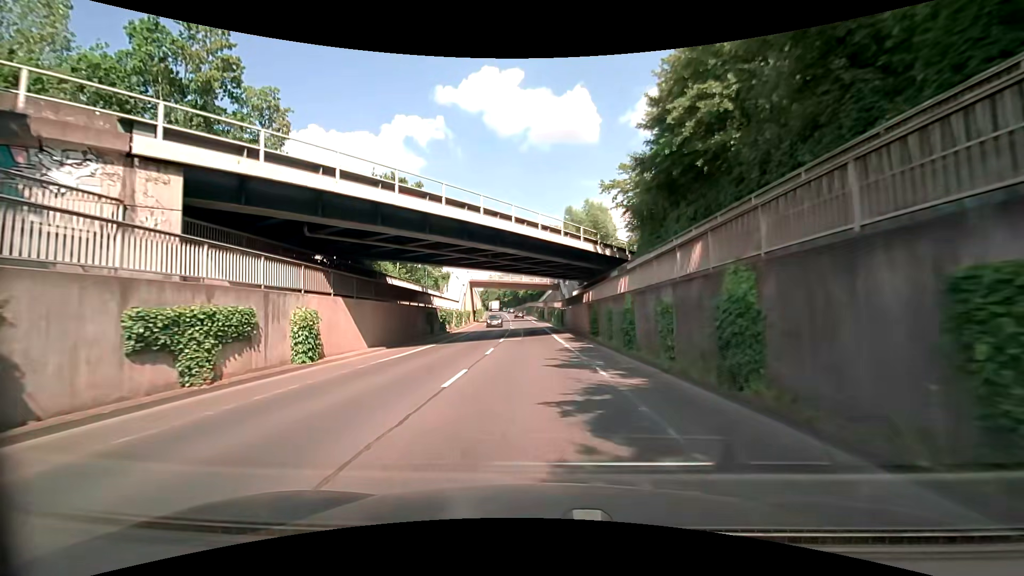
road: secondary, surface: asphalt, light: Day
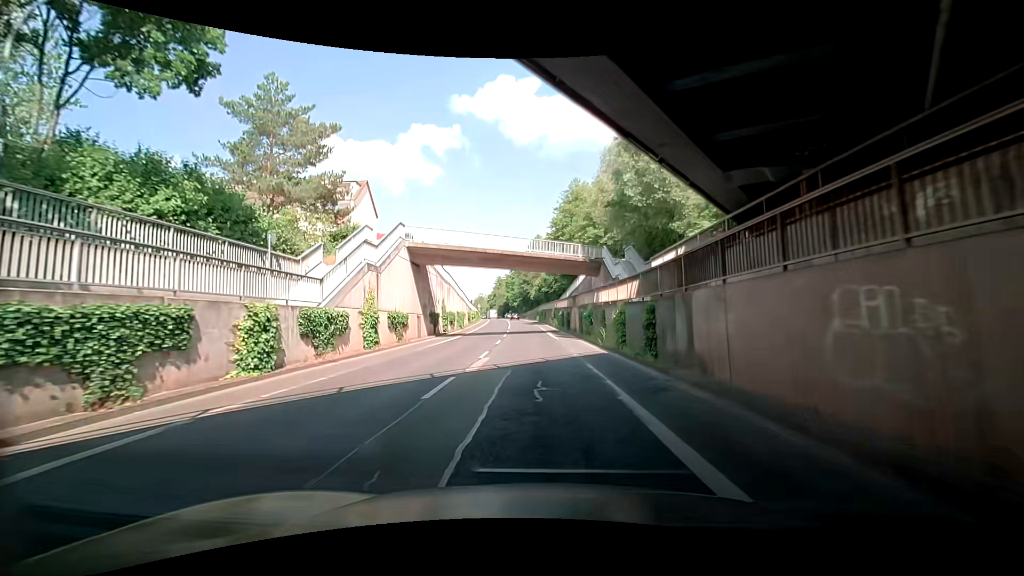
(-0.4, +37.5) m; -2°
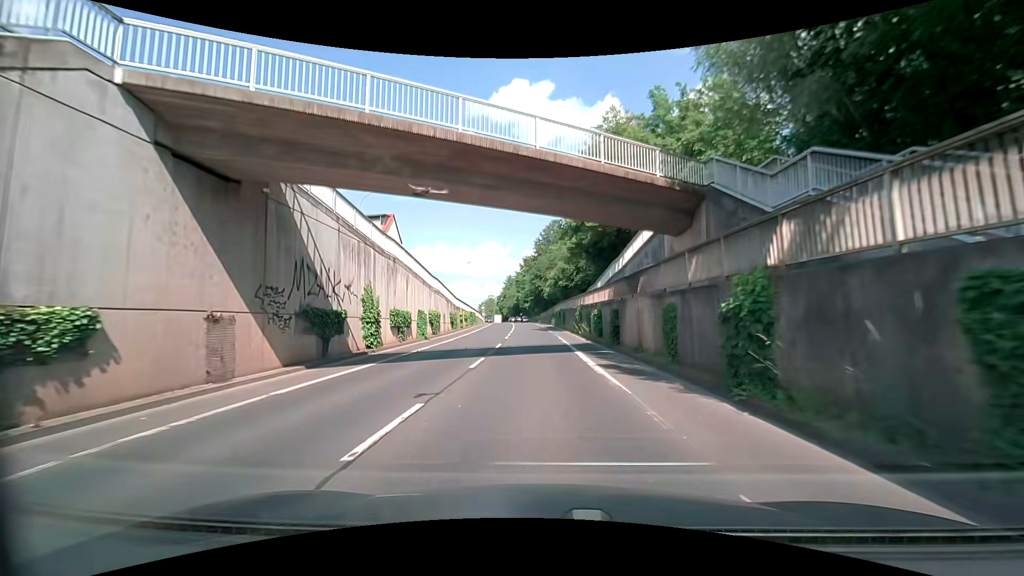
(-0.1, +21.8) m; -1°
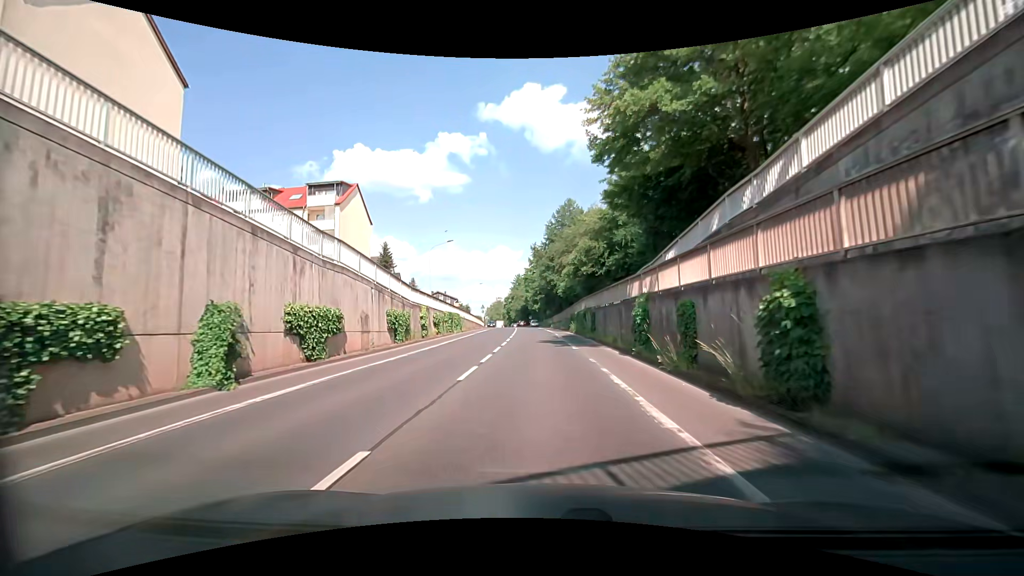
(-0.2, +20.9) m; -1°
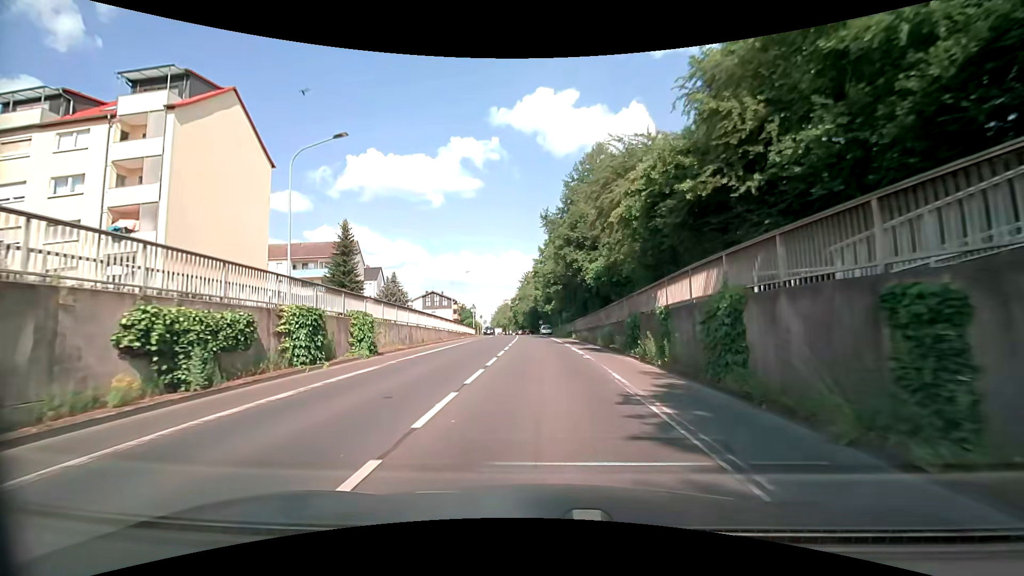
(-0.4, +27.4) m; -2°
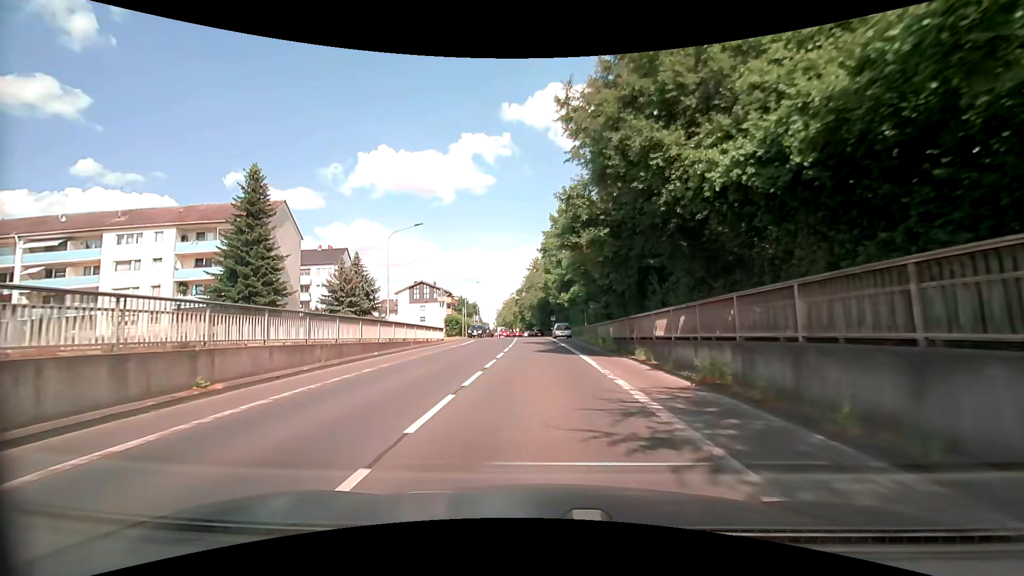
(-0.1, +27.4) m; -1°
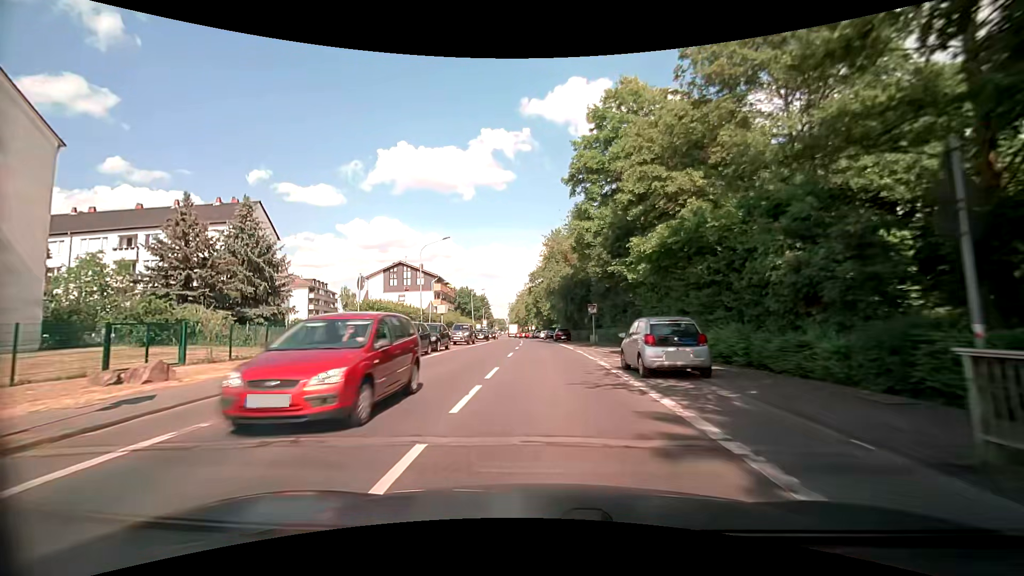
(-0.9, +35.1) m; -2°
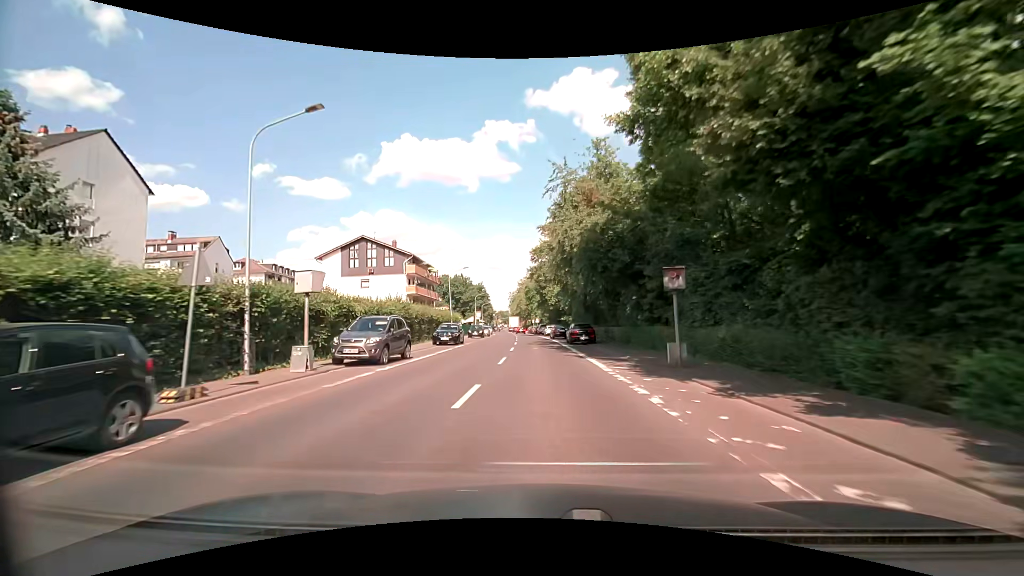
(-0.2, +22.0) m; -1°
(0, +10) (0, +20) (-1, +30) (-1, +40) (-1, +50) (-2, +60) (-2, +70) (-3, +80) (-4, +90) (-4, +100) m
